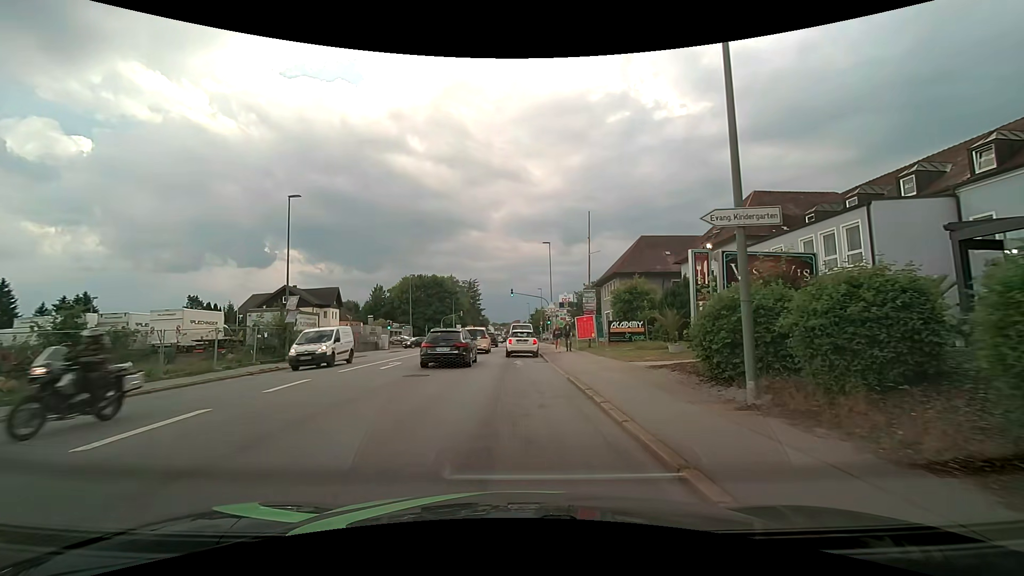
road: tertiary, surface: asphalt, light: Day
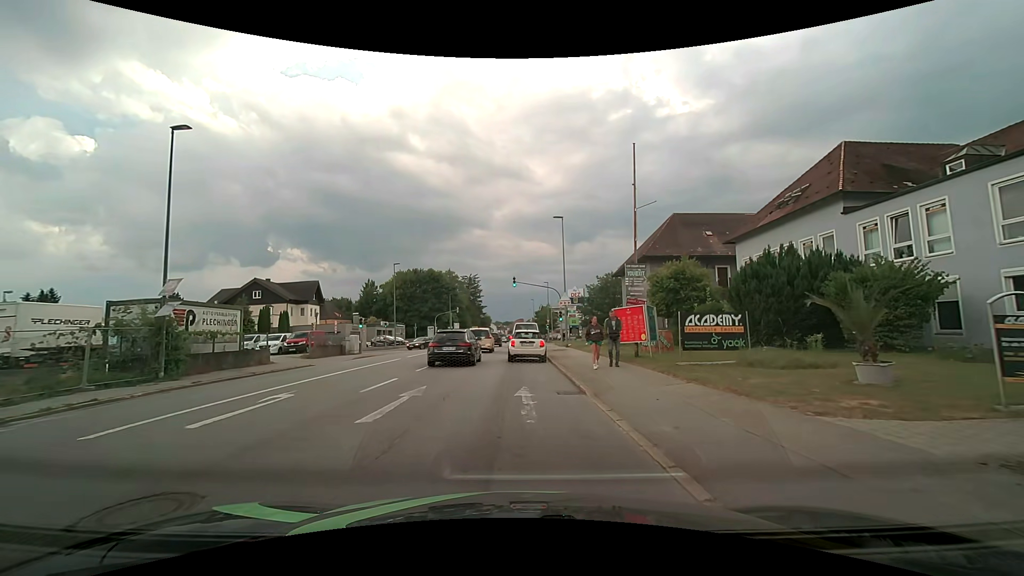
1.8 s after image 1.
(-0.1, +11.0) m; 0°
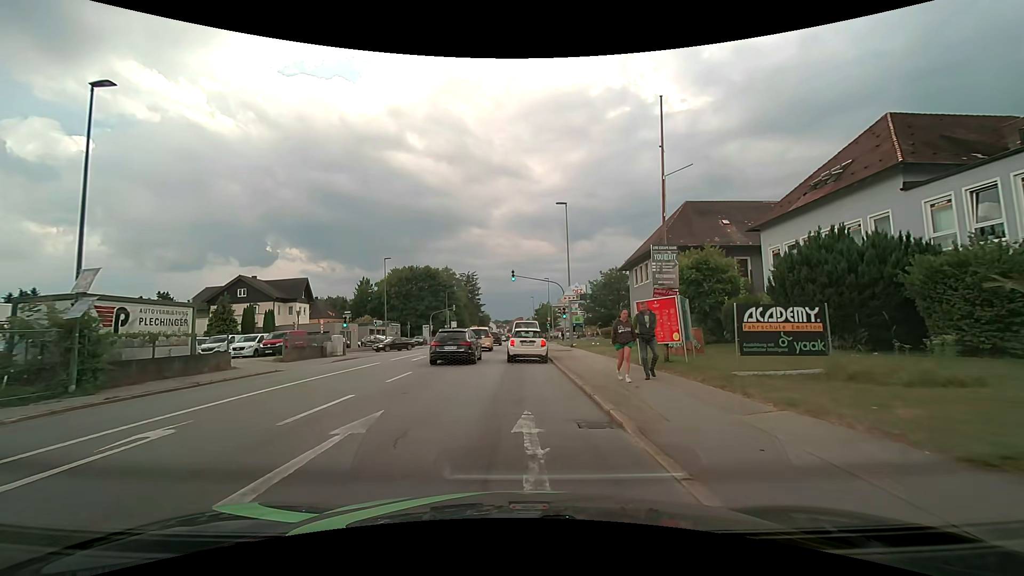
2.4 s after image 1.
(0.0, +3.9) m; 0°
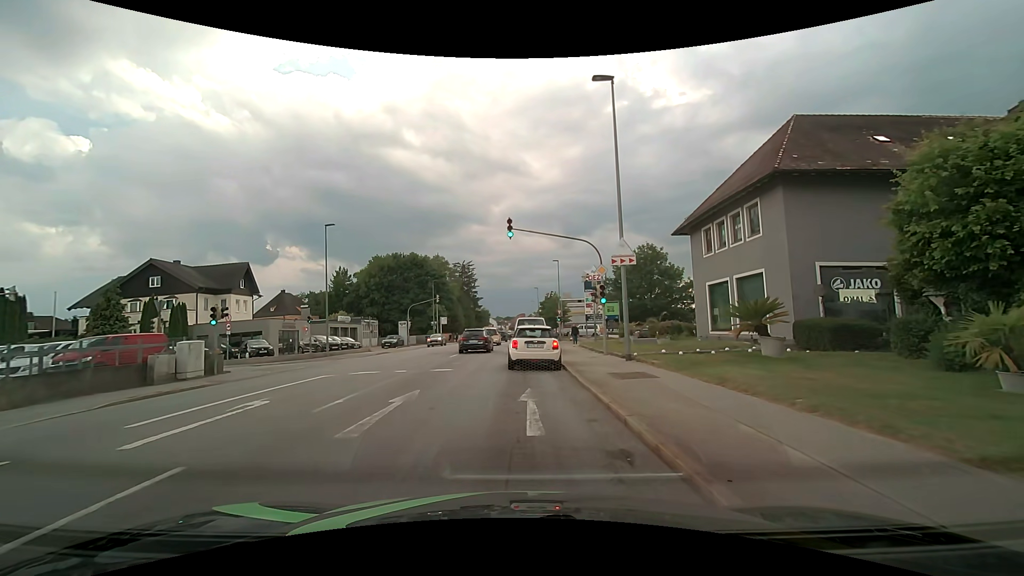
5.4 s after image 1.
(0.0, +17.2) m; -2°
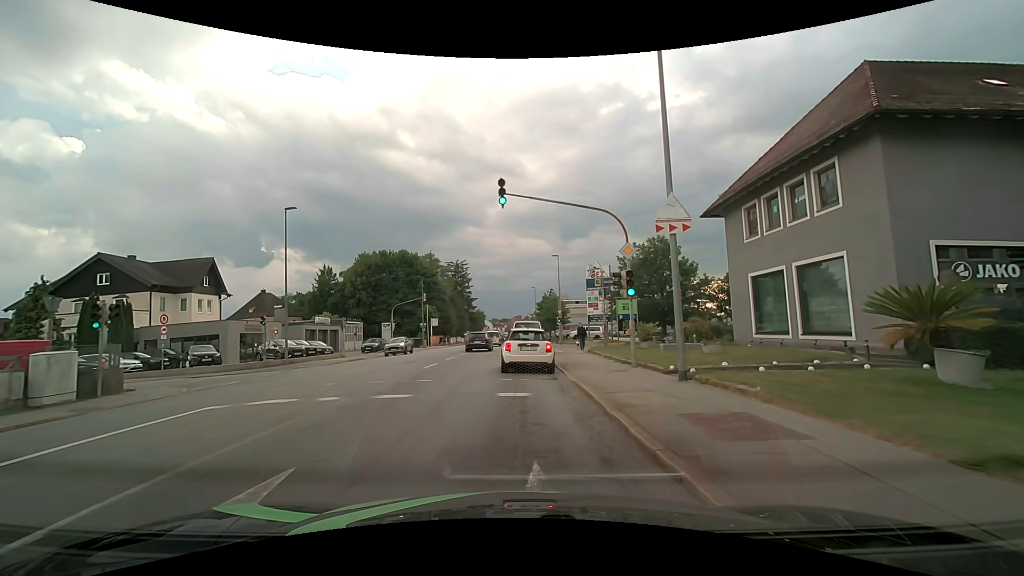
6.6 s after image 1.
(+0.2, +6.0) m; +2°
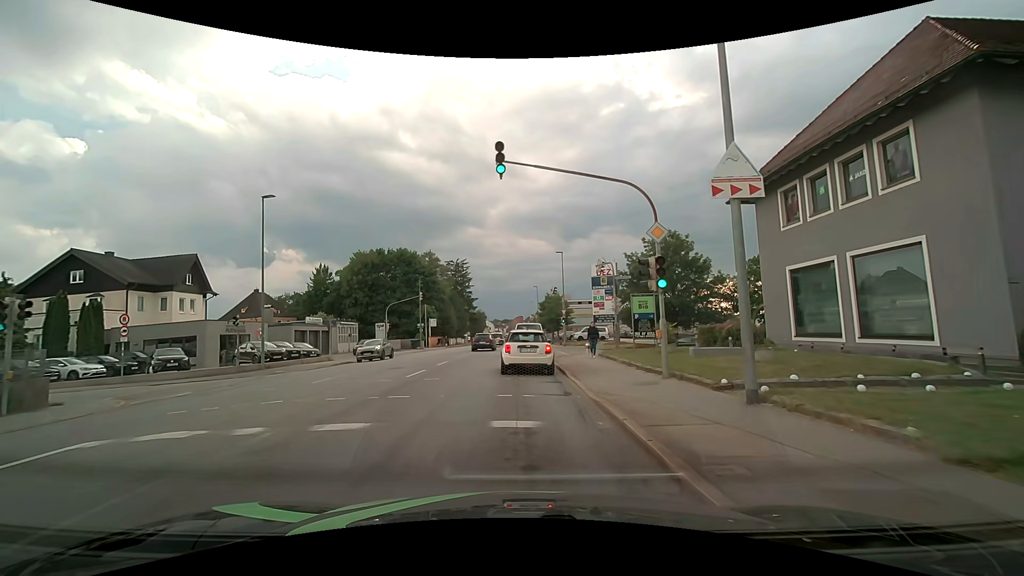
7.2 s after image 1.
(0.0, +3.2) m; -1°
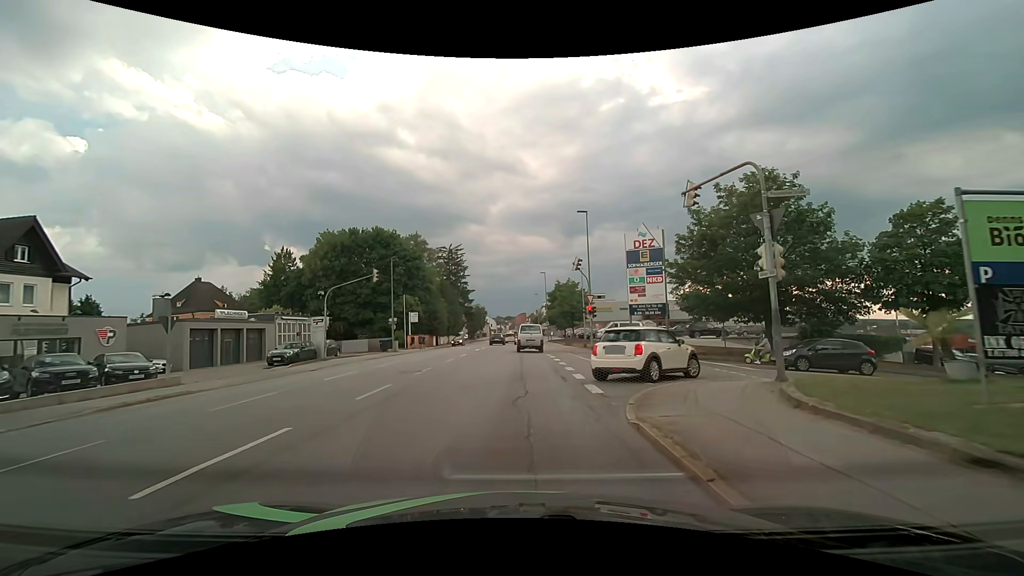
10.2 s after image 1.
(0.0, +17.8) m; 0°
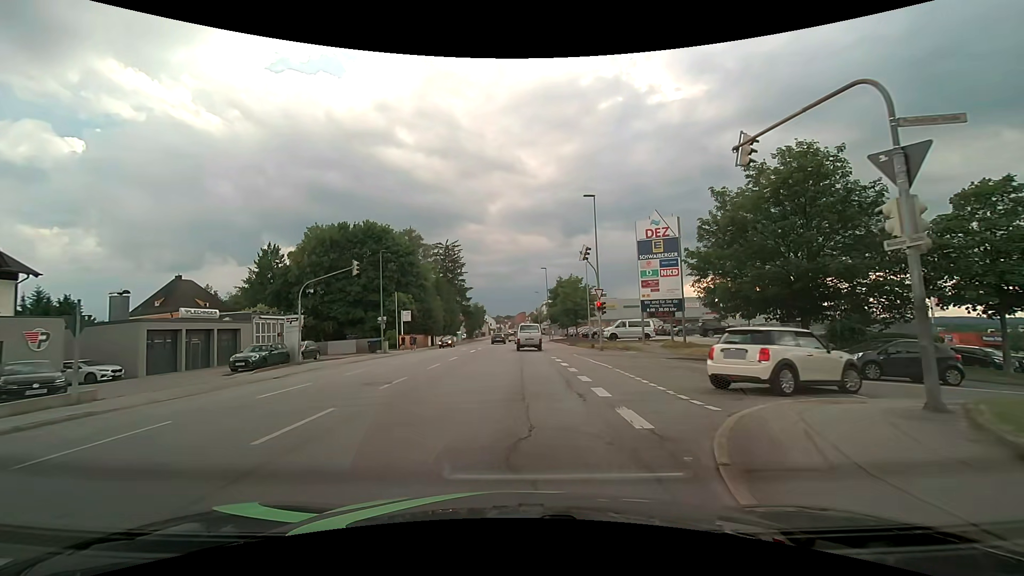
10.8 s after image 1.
(0.0, +4.2) m; 0°
(0, +10) (0, +20) (0, +30) (0, +40) (0, +50) (0, +60) (0, +70) (0, +80) (0, +90) (0, +100) m
